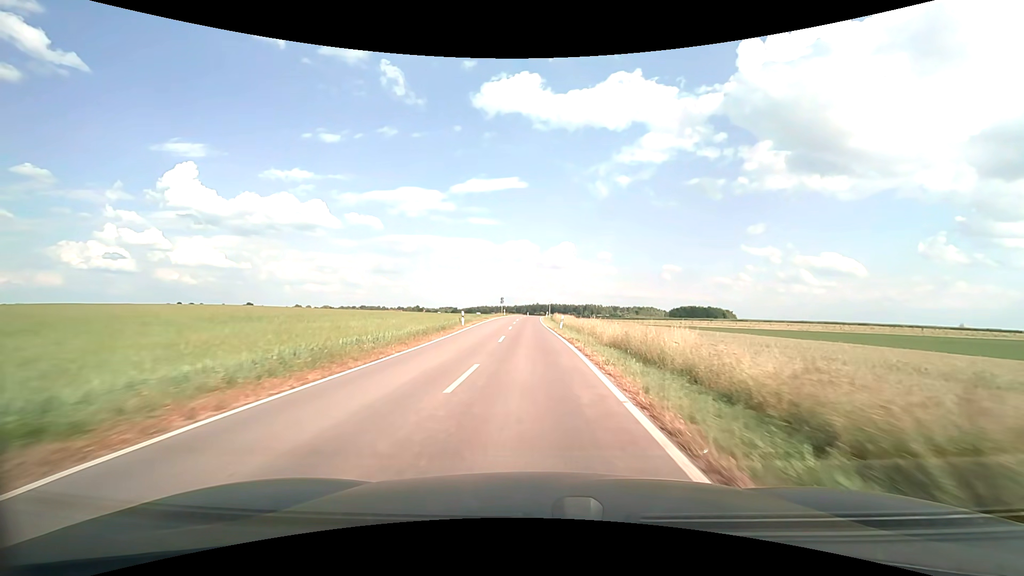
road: unclassified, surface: asphalt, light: Day
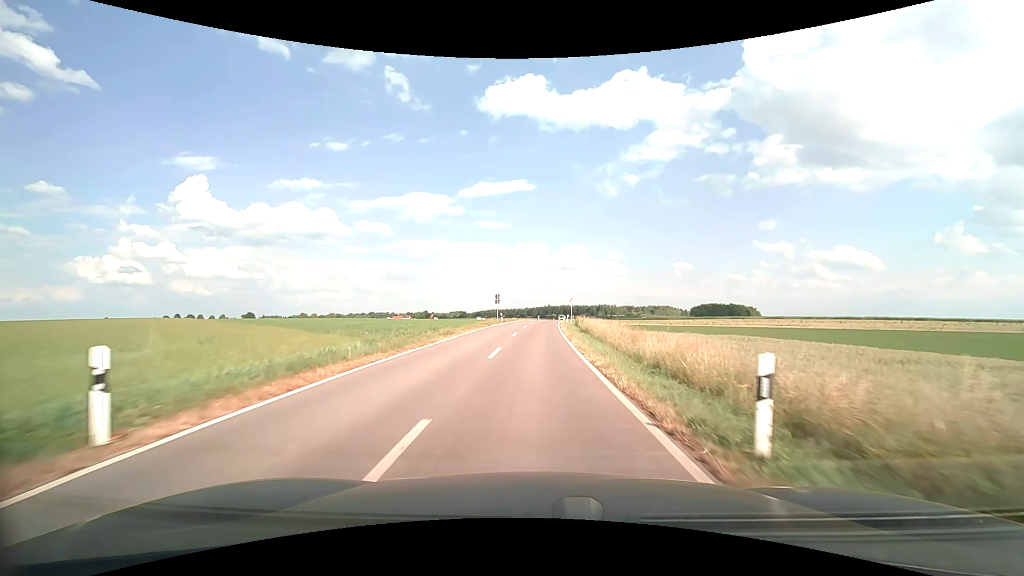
(-0.2, +30.0) m; -1°
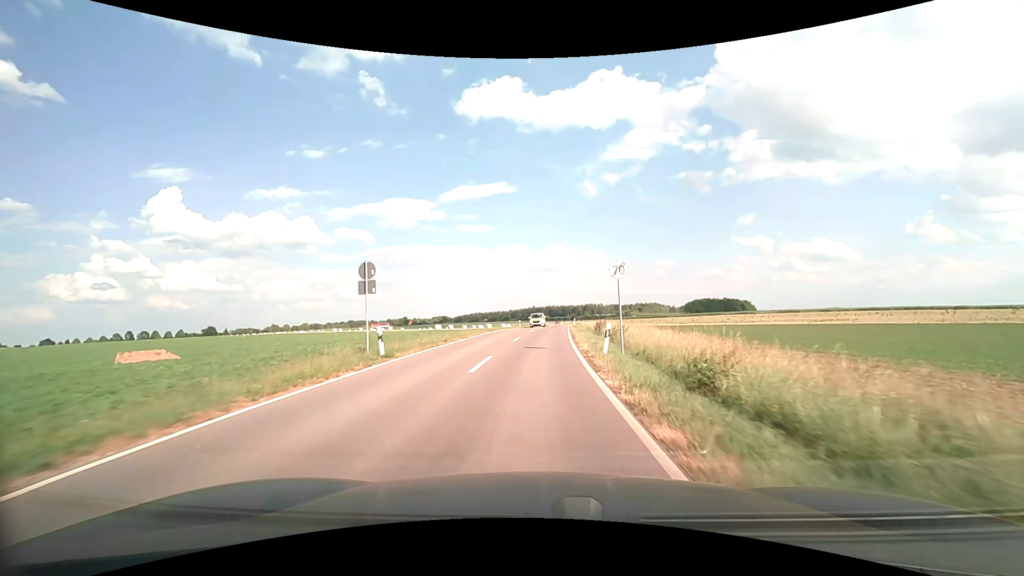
(+0.4, +39.2) m; +1°
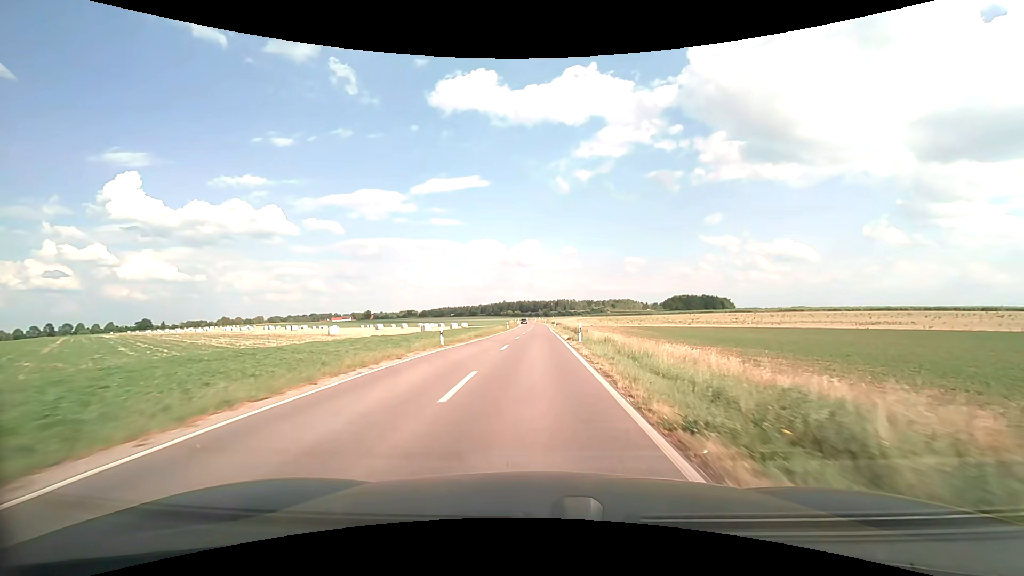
(+1.0, +39.8) m; +3°
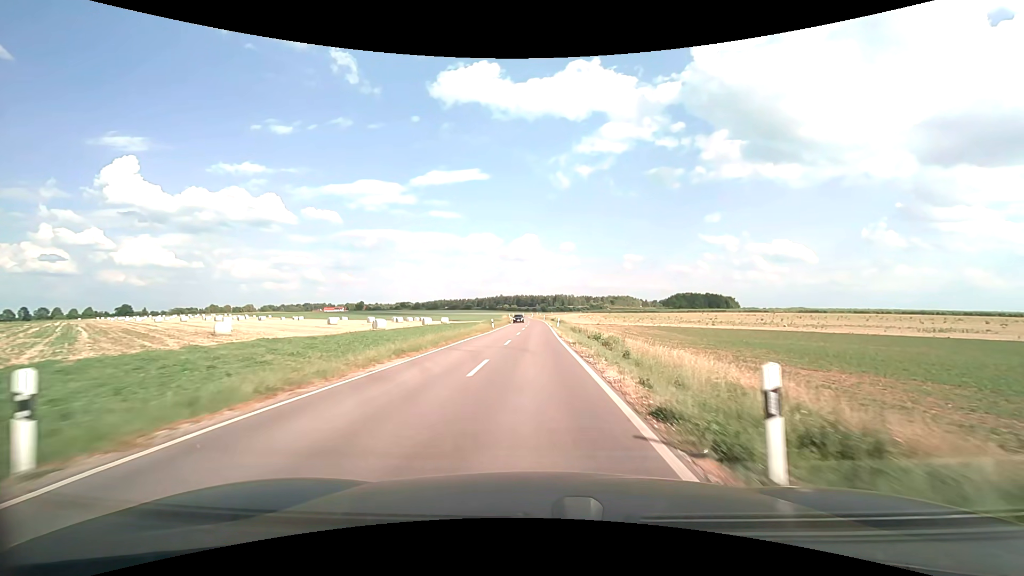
(+0.1, +21.1) m; 0°
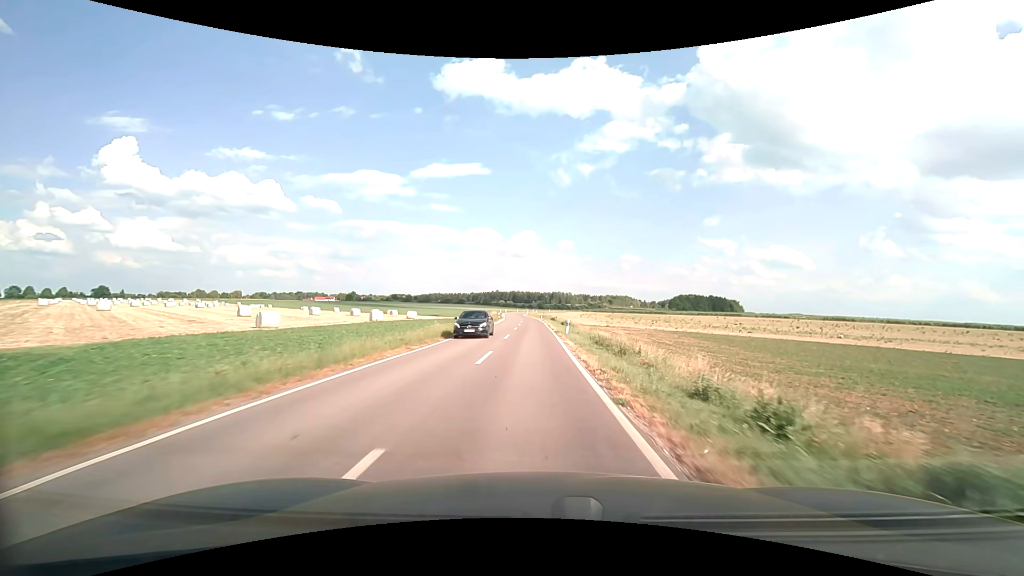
(0.0, +22.2) m; 0°
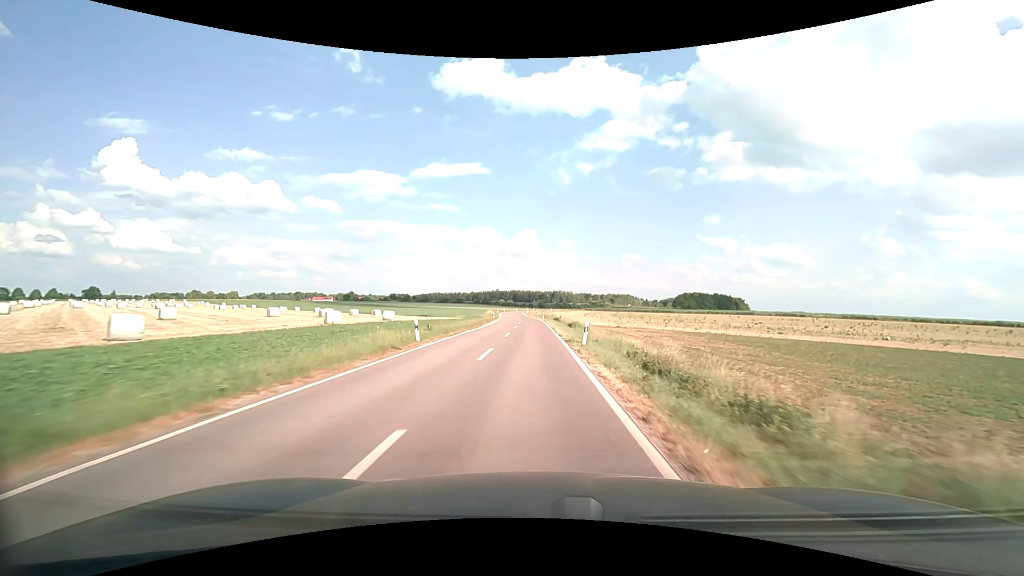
(0.0, +11.5) m; 0°
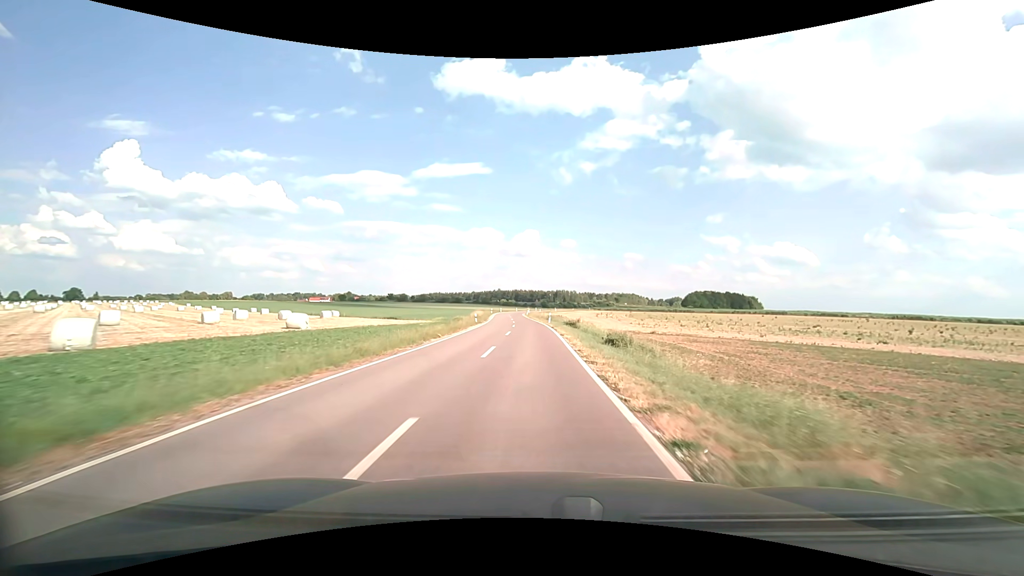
(-0.1, +23.6) m; 0°
(0, +10) (0, +20) (0, +30) (-1, +40) (-1, +50) (-2, +60) (-2, +70) (-3, +80) (-4, +90) (-4, +100) m
